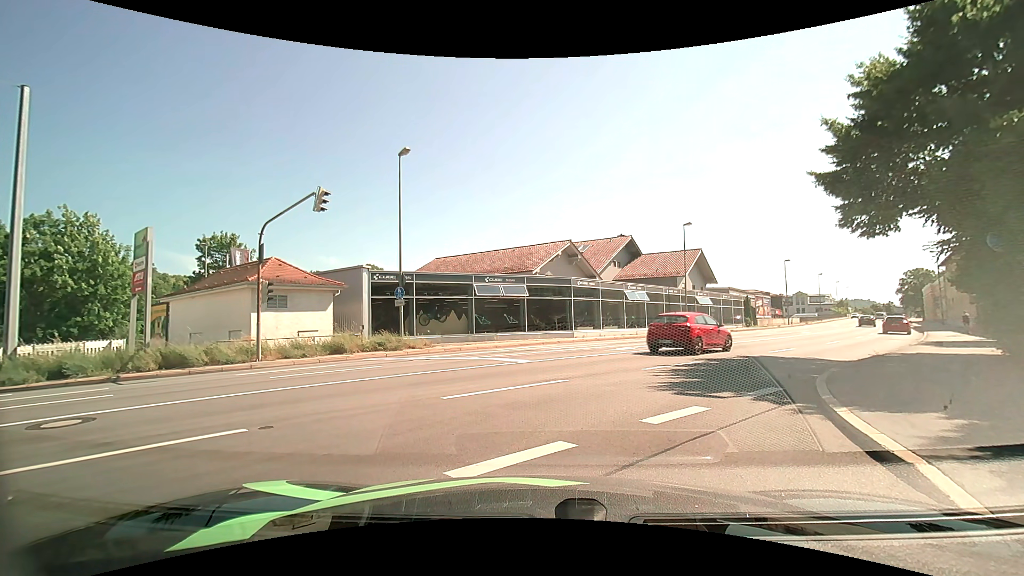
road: tertiary_link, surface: asphalt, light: Day
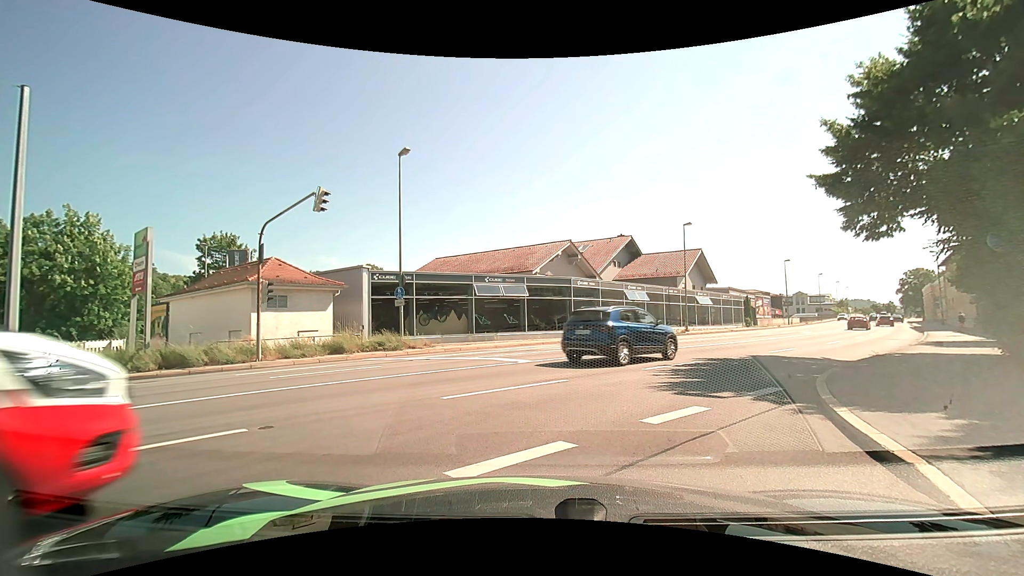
(0.0, 0.0) m; 0°
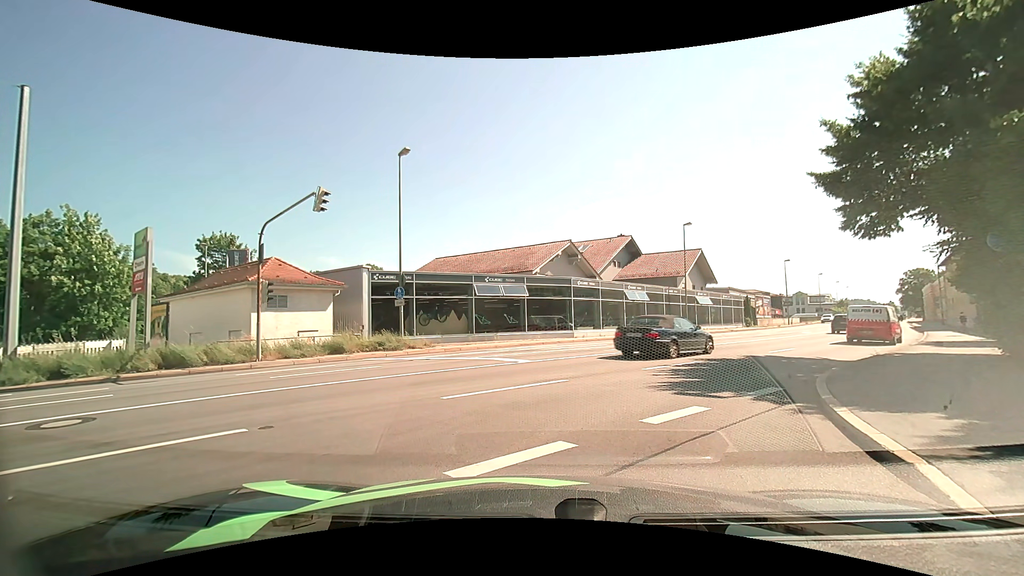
(0.0, 0.0) m; 0°
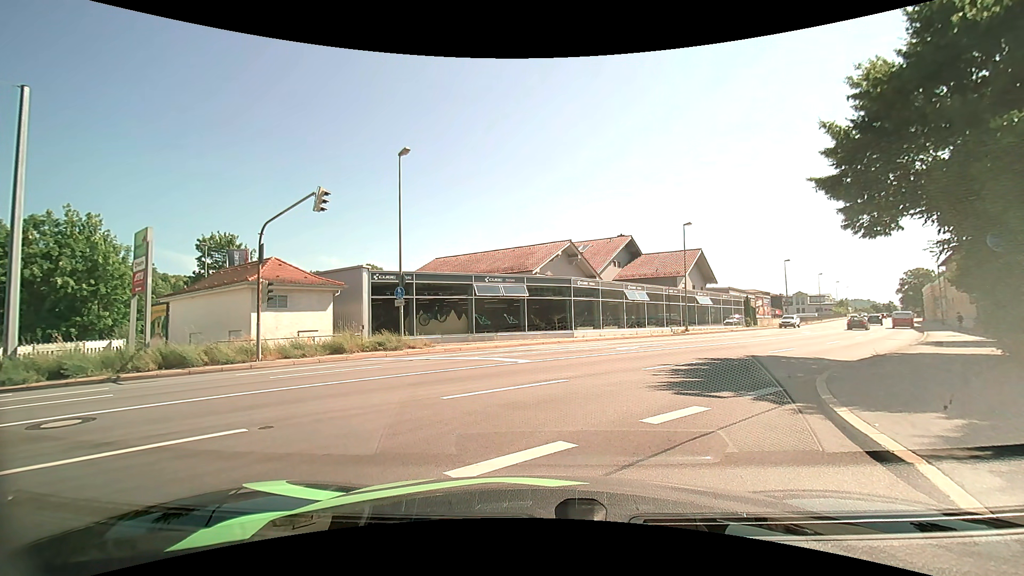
(0.0, 0.0) m; 0°
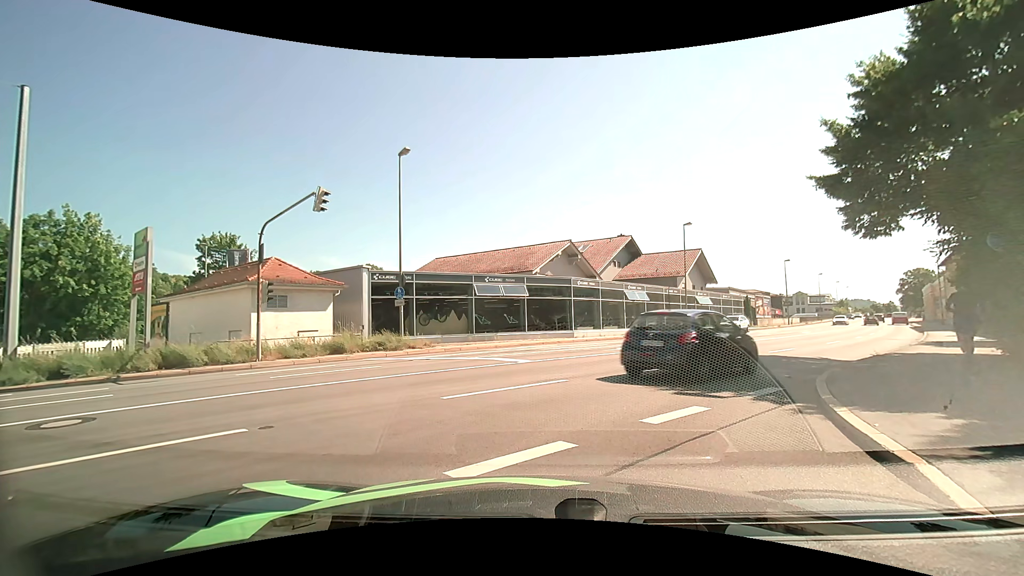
(0.0, 0.0) m; 0°
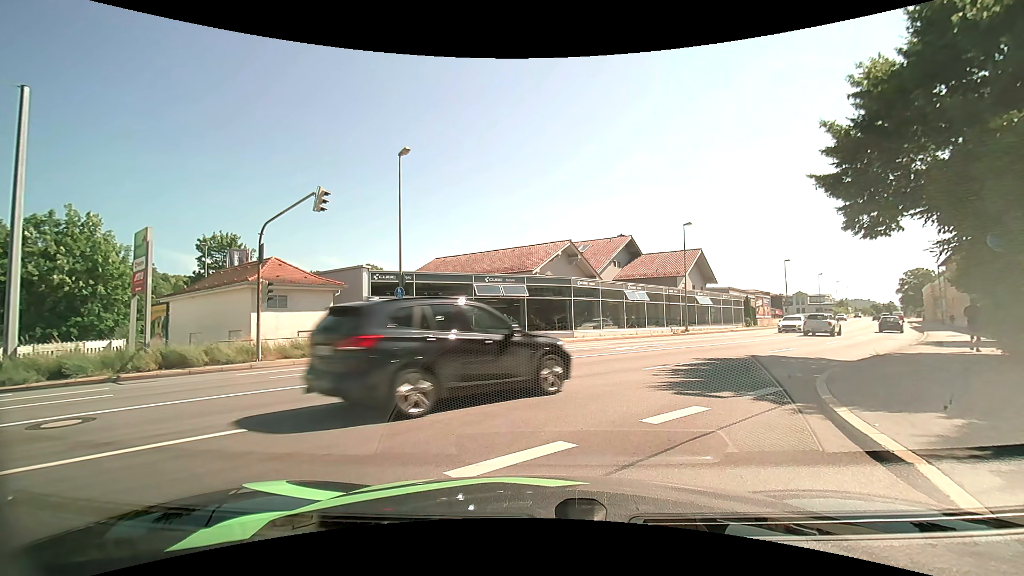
(0.0, 0.0) m; 0°
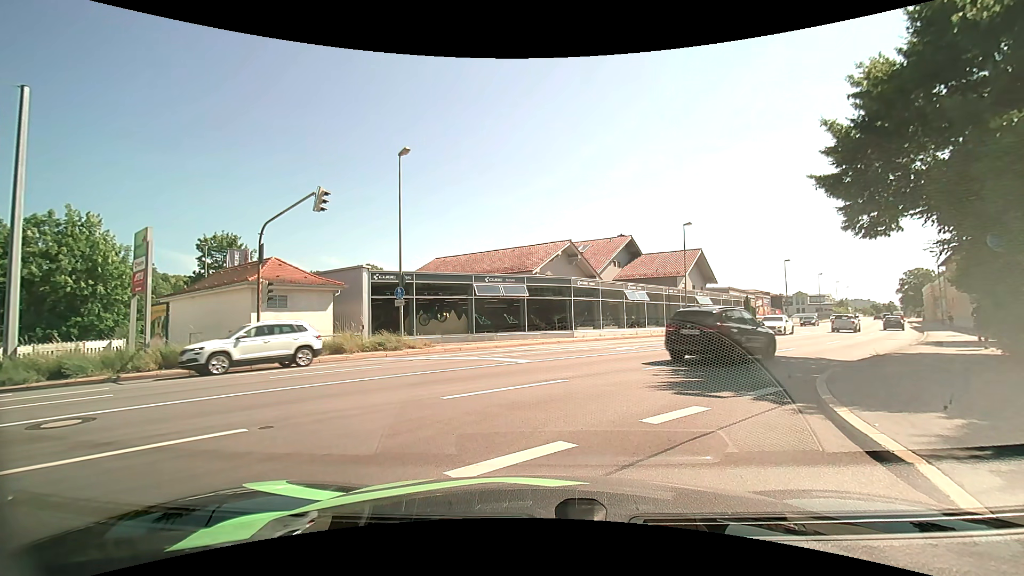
(0.0, 0.0) m; 0°
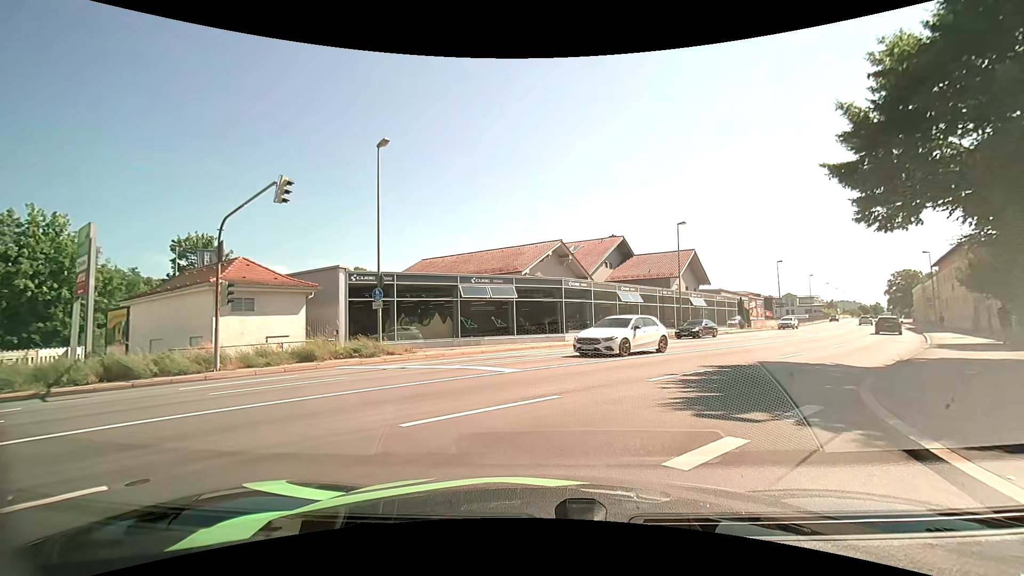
(0.0, +1.9) m; 0°
(+3, +10) (+8, +18) (+15, +26) (+21, +33) (+27, +41) (+32, +50) (+38, +58) (+43, +66) (+49, +75) (+54, +83) m
